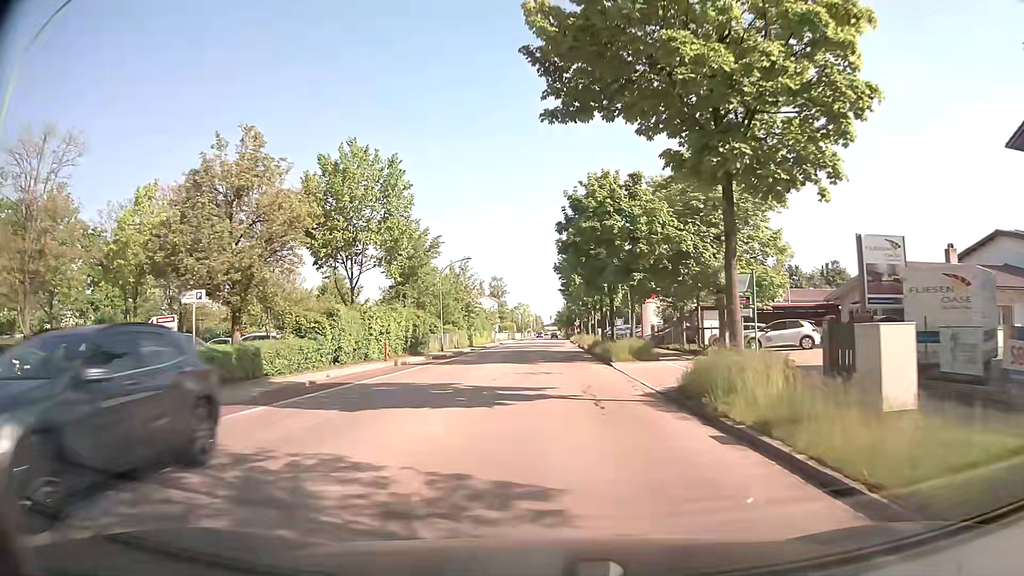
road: tertiary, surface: asphalt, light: Day
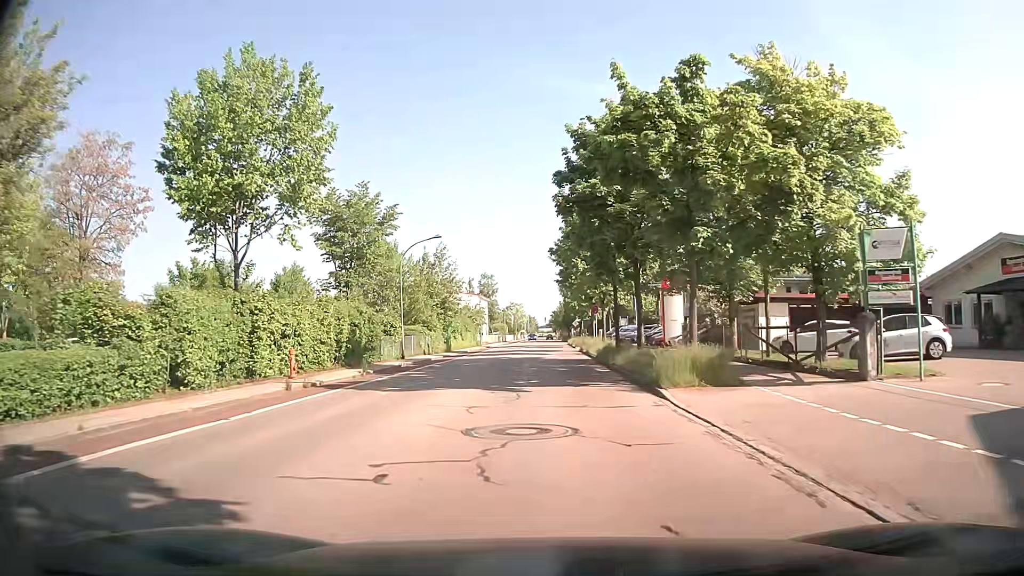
(0.0, +12.8) m; 0°
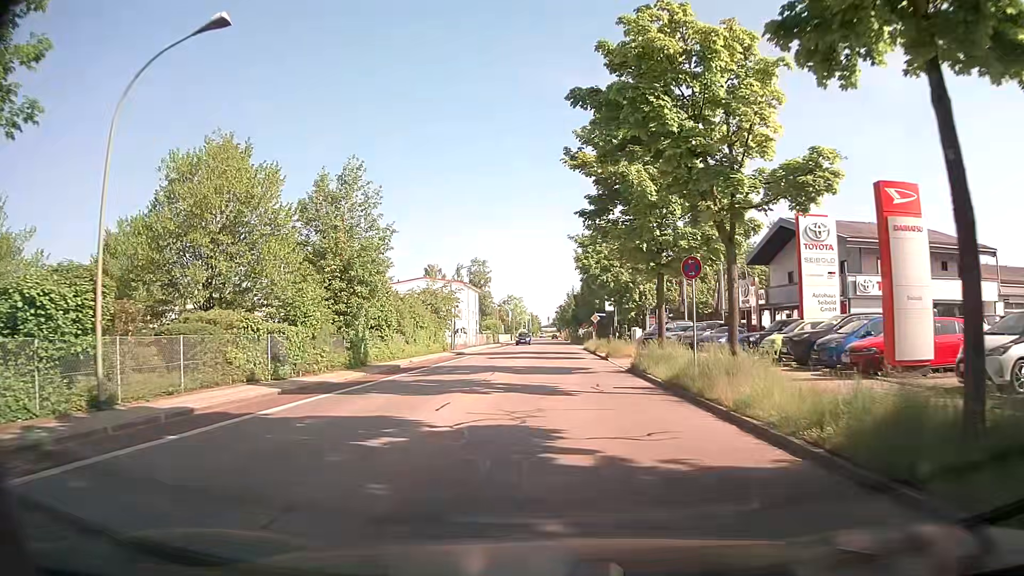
(-0.2, +29.2) m; -1°
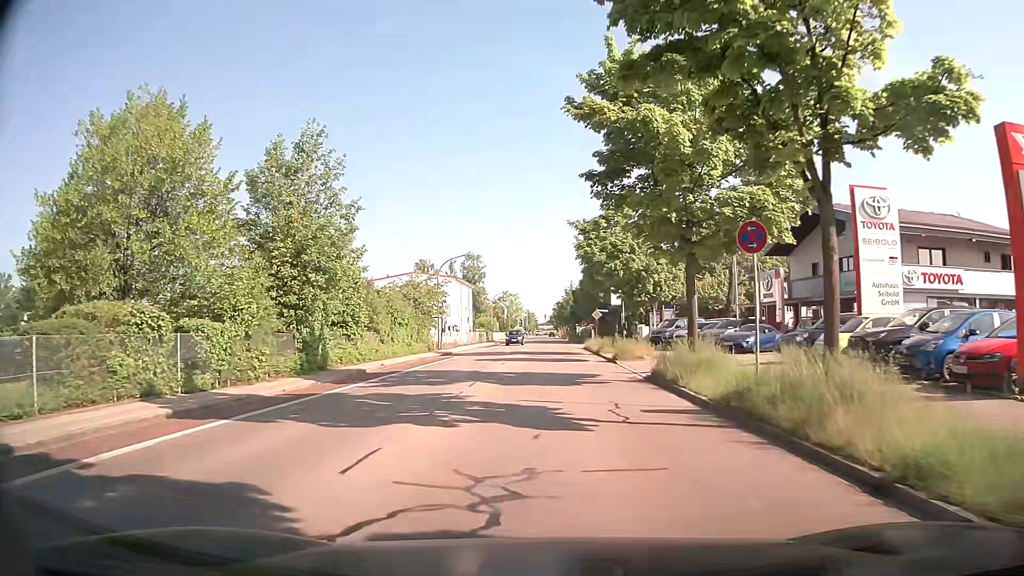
(+0.1, +5.3) m; +1°
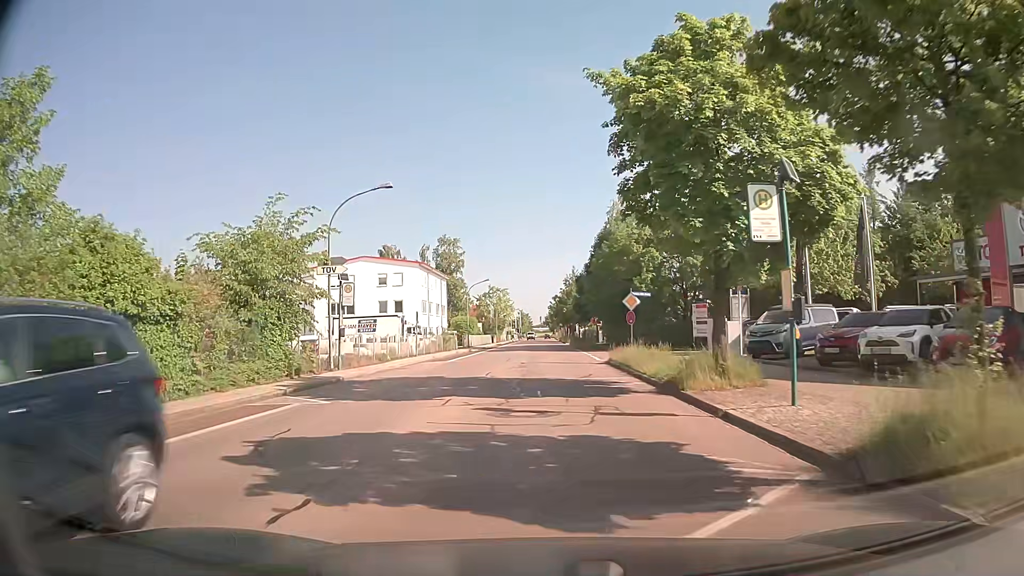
(+0.1, +24.9) m; +1°
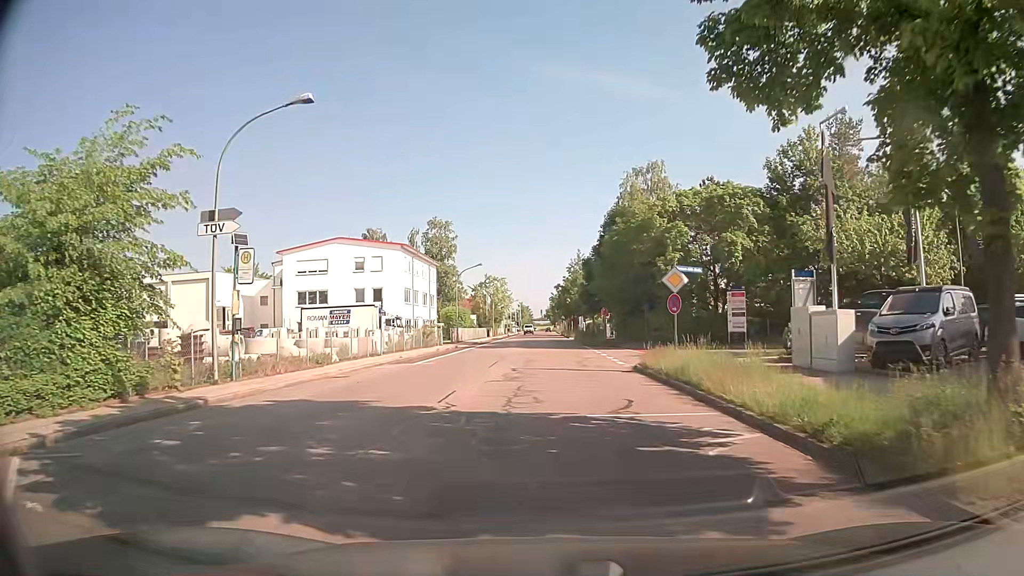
(-0.1, +9.8) m; 0°
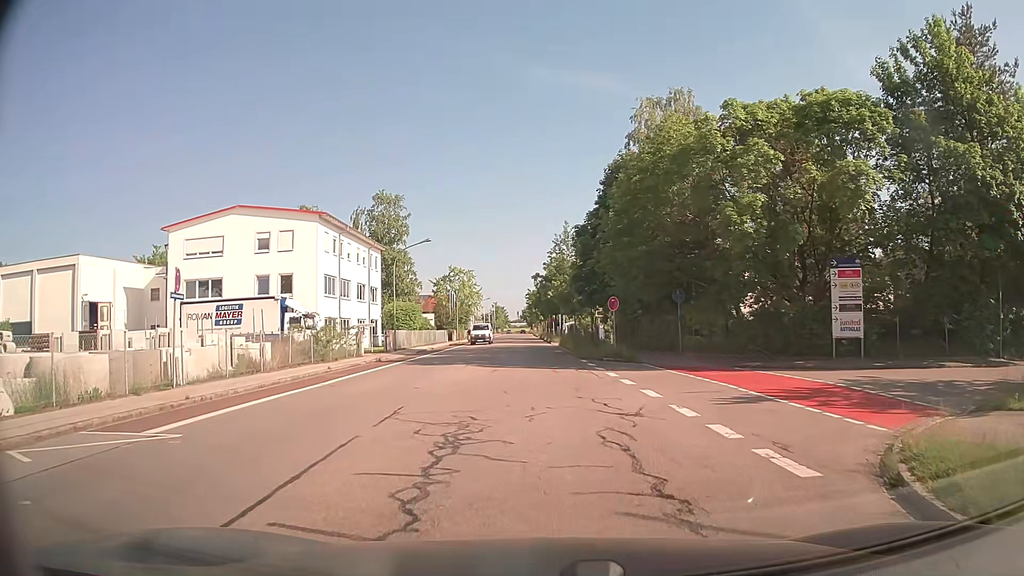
(-0.1, +18.3) m; +1°
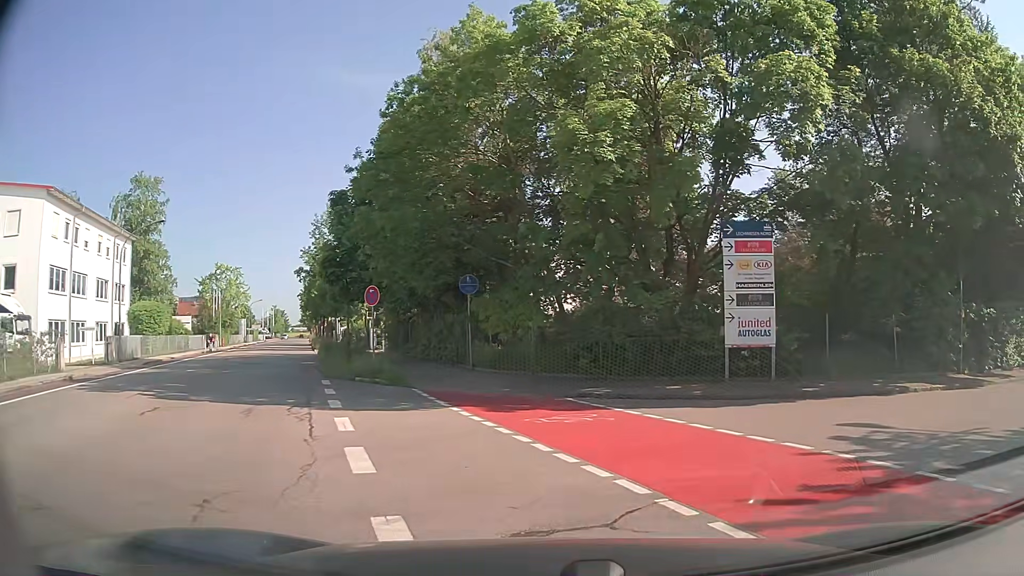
(+1.2, +9.6) m; +18°
(+4, +8) (+14, +12) (+23, +16) (+32, +20) (+42, +23) (+51, +27) (+60, +31) (+69, +34) (+79, +38) (+88, +42) m
